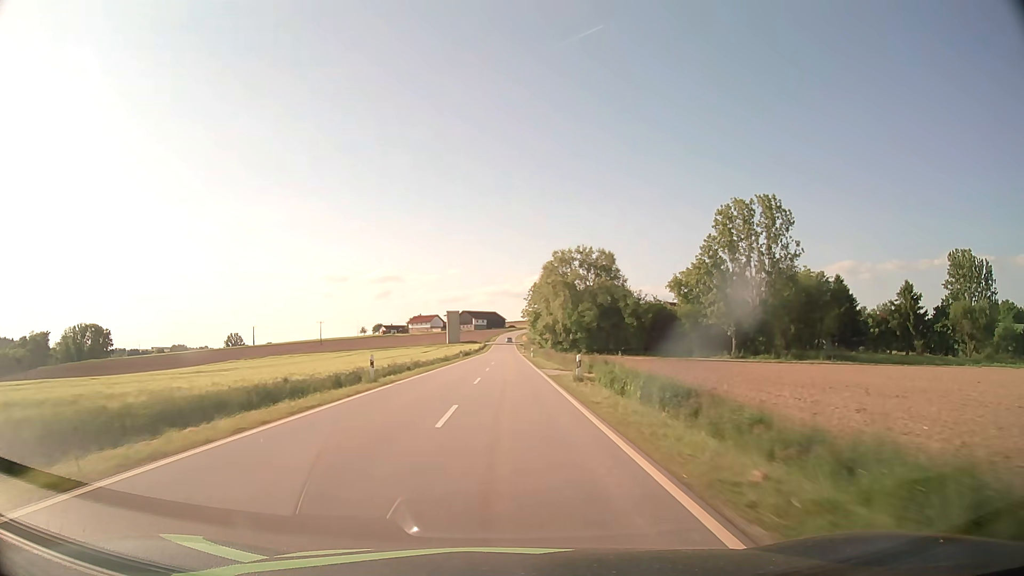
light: Day
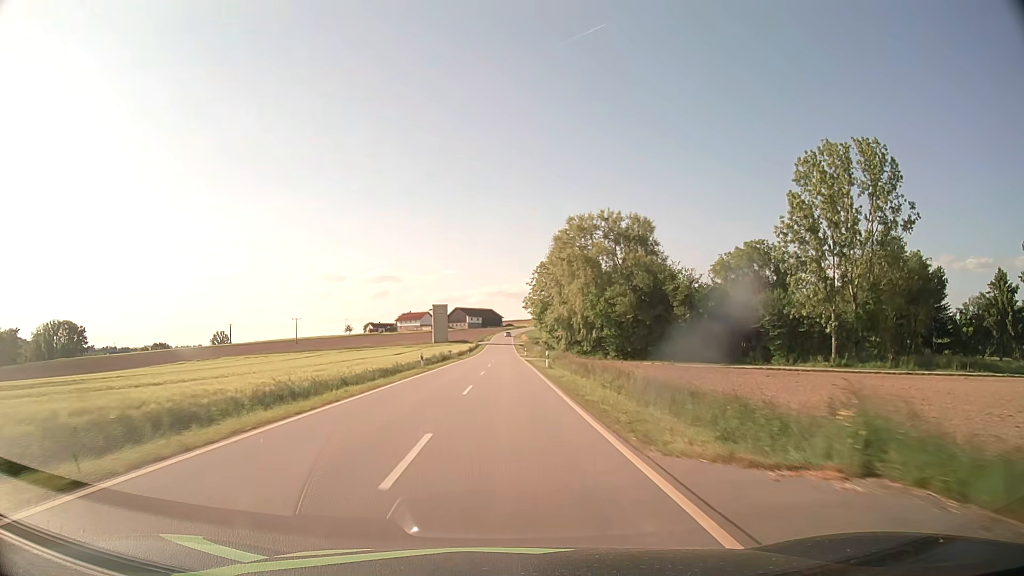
(0.0, +28.9) m; 0°
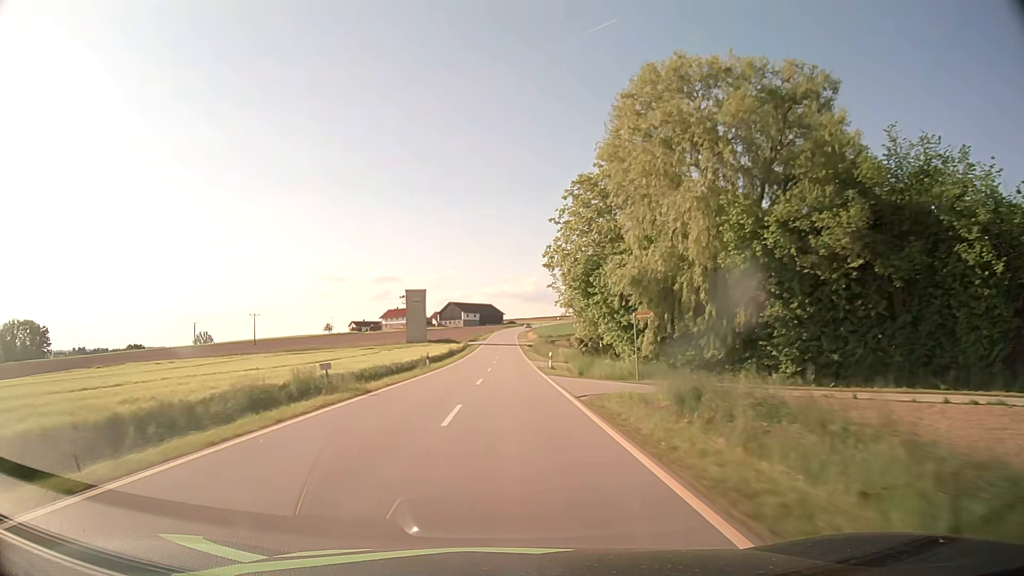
(0.0, +43.8) m; 0°
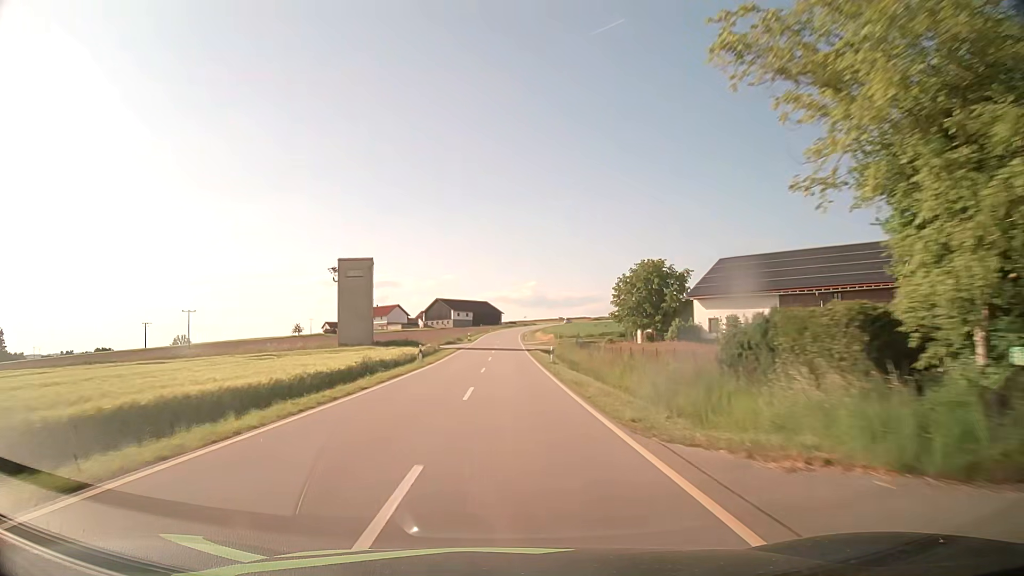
(0.0, +44.3) m; 0°
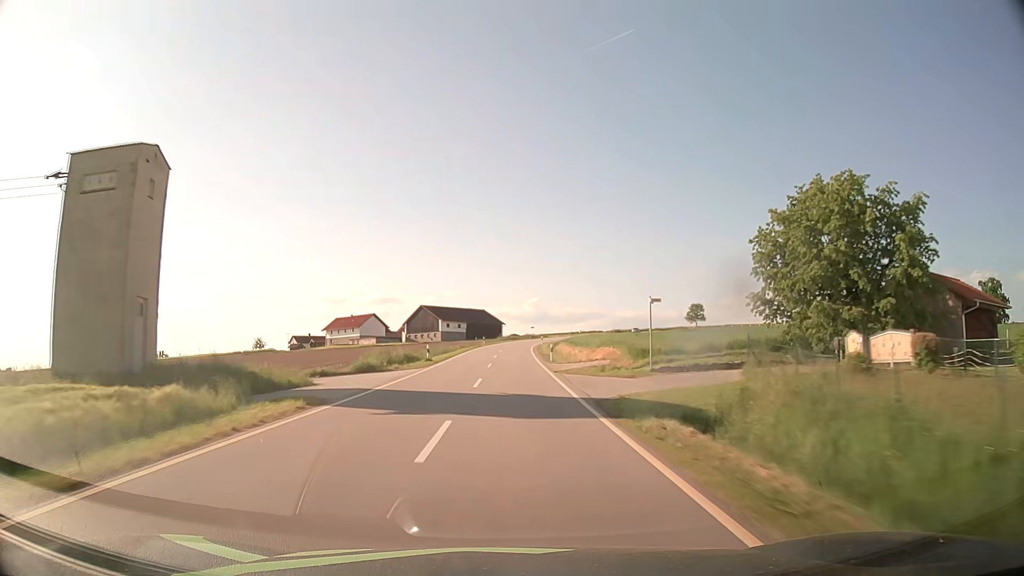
(-0.2, +44.6) m; 0°
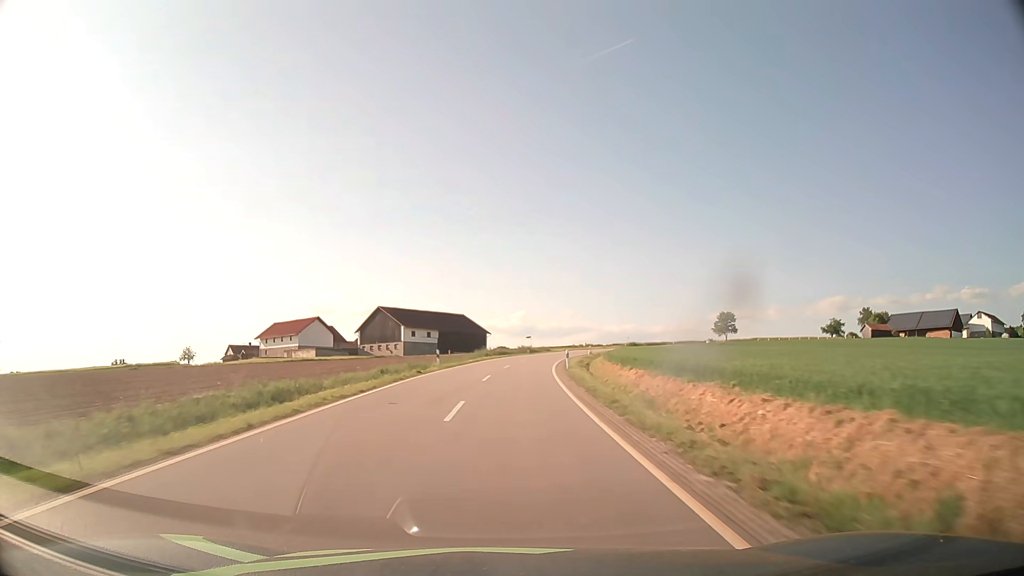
(+0.2, +44.4) m; +1°
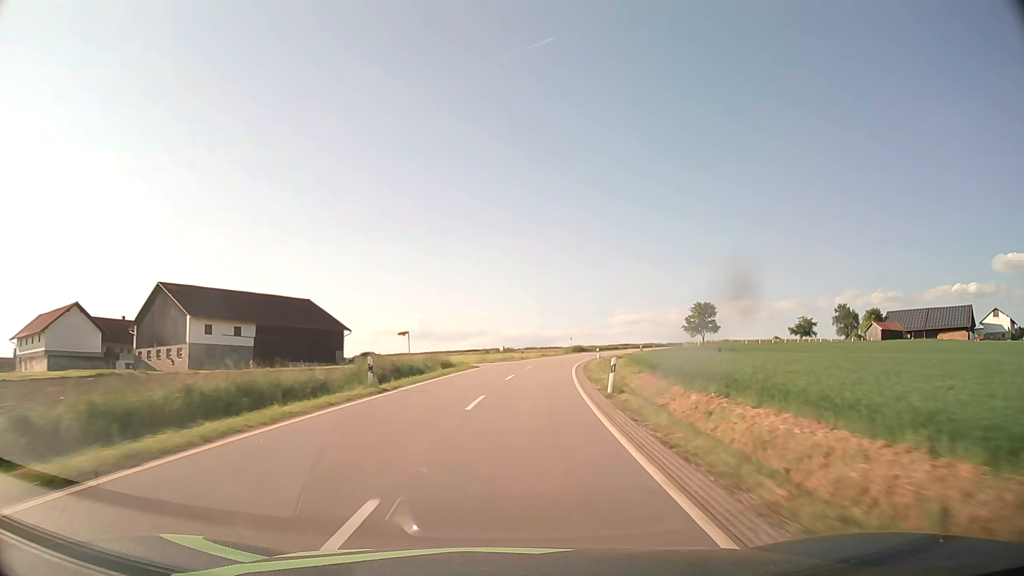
(+3.3, +58.2) m; +8°
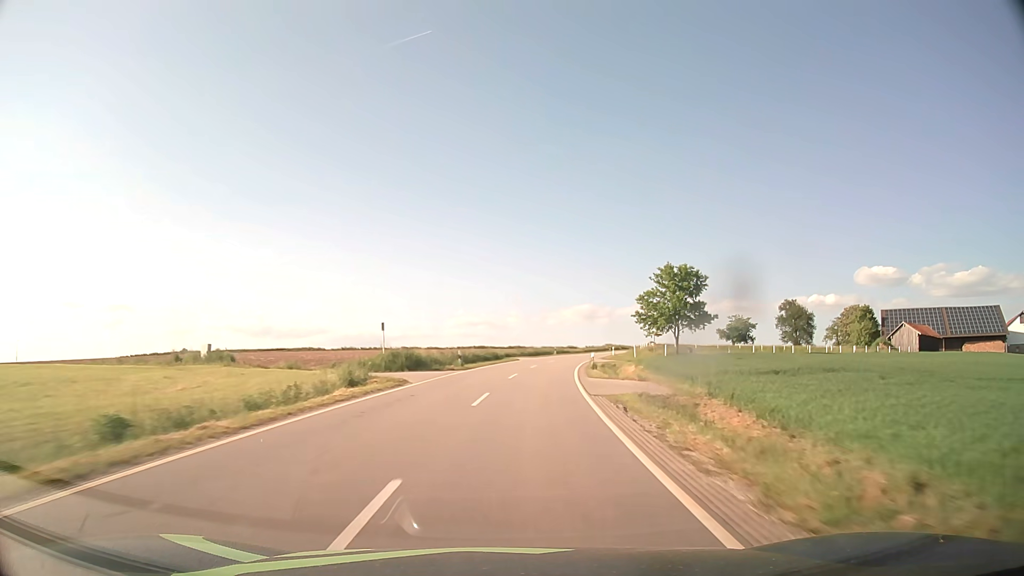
(+8.4, +71.3) m; +13°
(0, +10) (+1, +20) (+2, +30) (+3, +40) (+4, +50) (+6, +60) (+8, +69) (+11, +79) (+13, +89) (+16, +98) m
